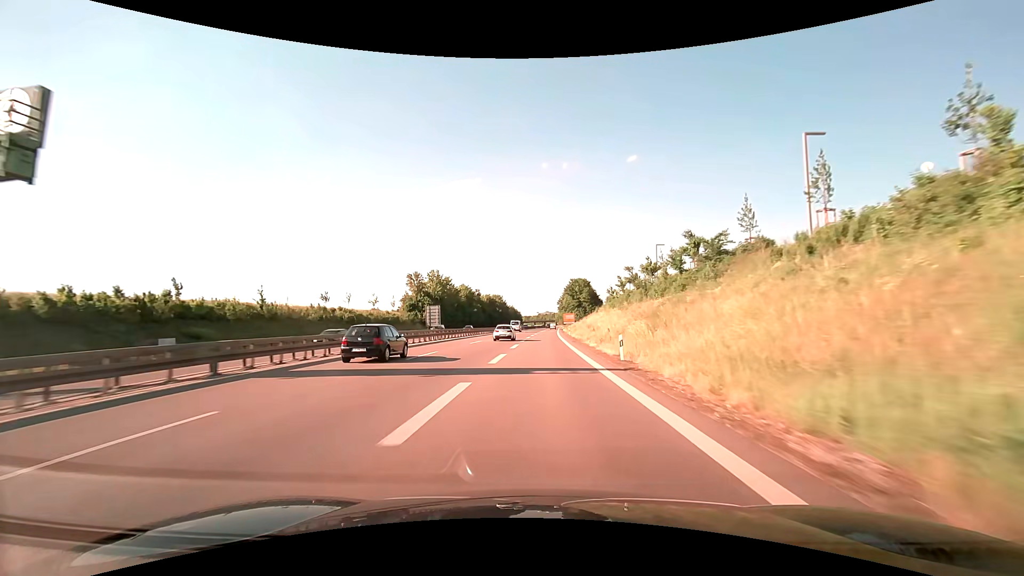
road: trunk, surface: asphalt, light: Day
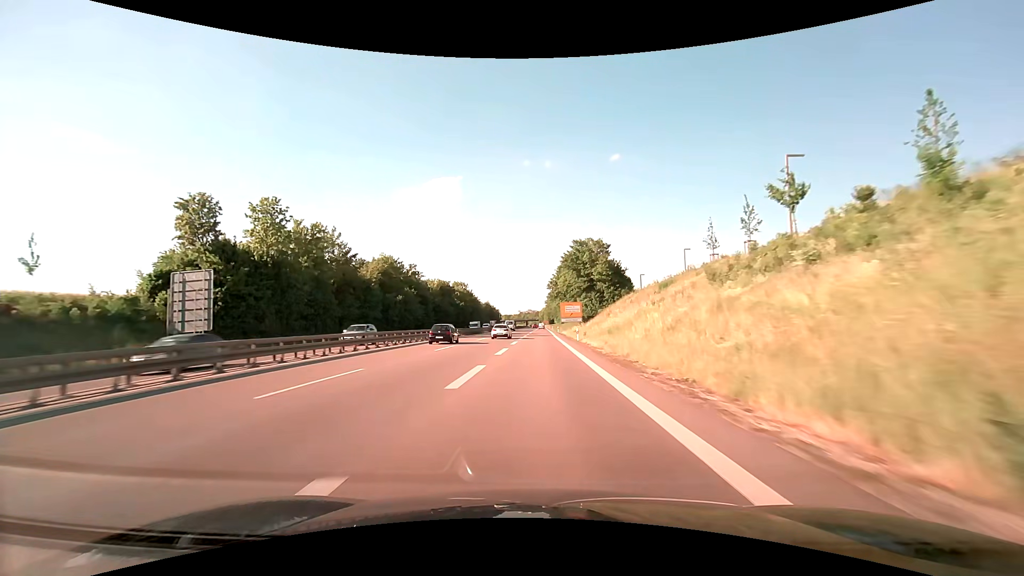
(+1.4, +79.2) m; +2°
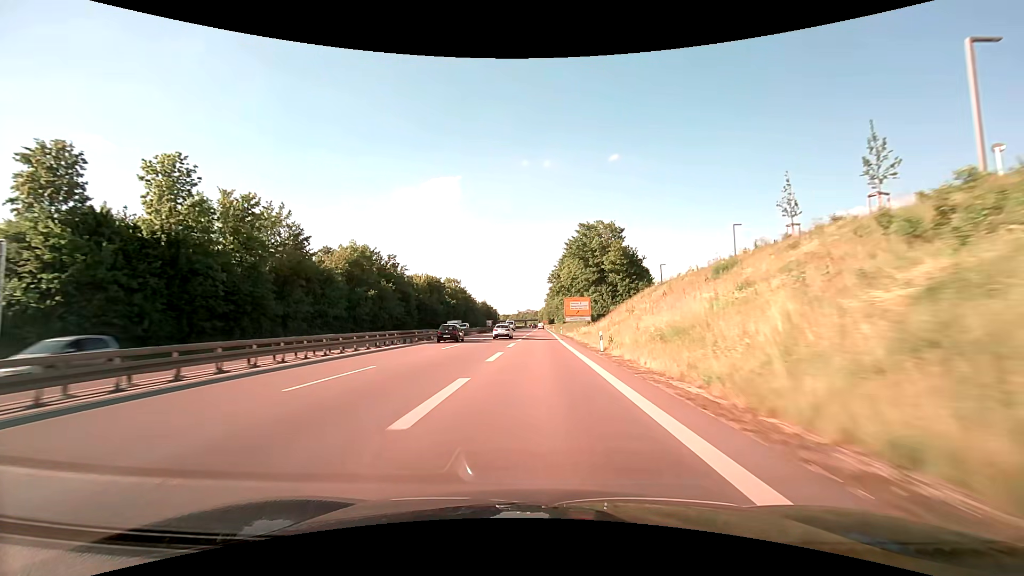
(0.0, +16.0) m; 0°
(0, +10) (0, +20) (0, +30) (0, +40) (0, +50) (0, +60) (0, +70) (0, +80) (0, +90) (0, +100) m
